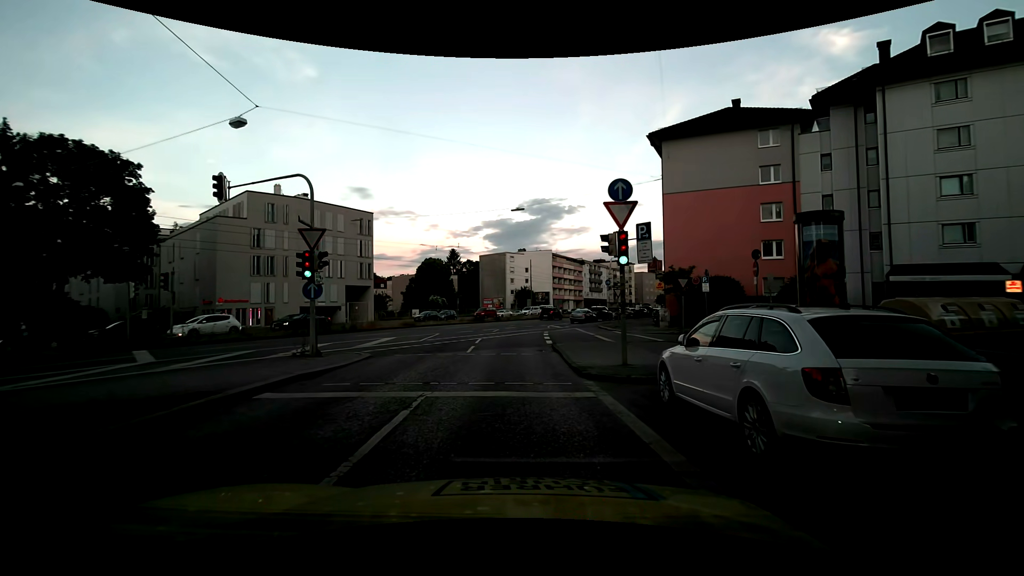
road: secondary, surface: asphalt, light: Day
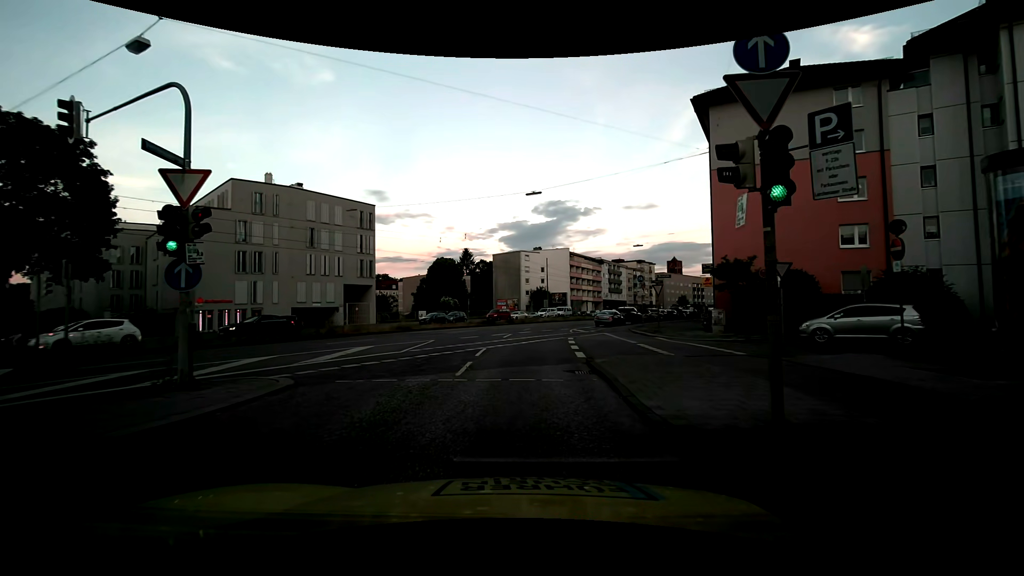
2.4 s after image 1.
(-0.3, +6.7) m; -3°
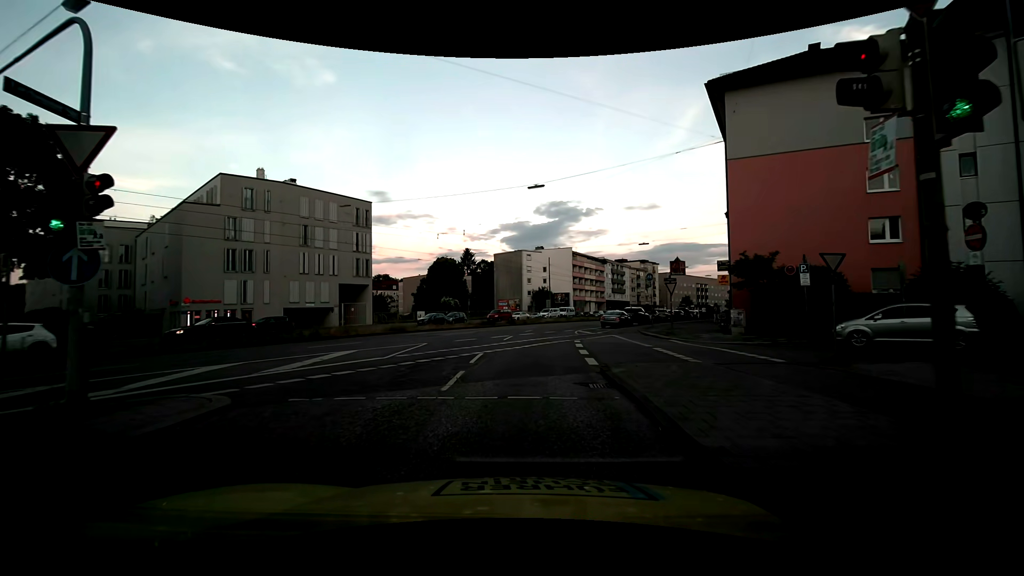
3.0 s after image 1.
(0.0, +2.2) m; -2°
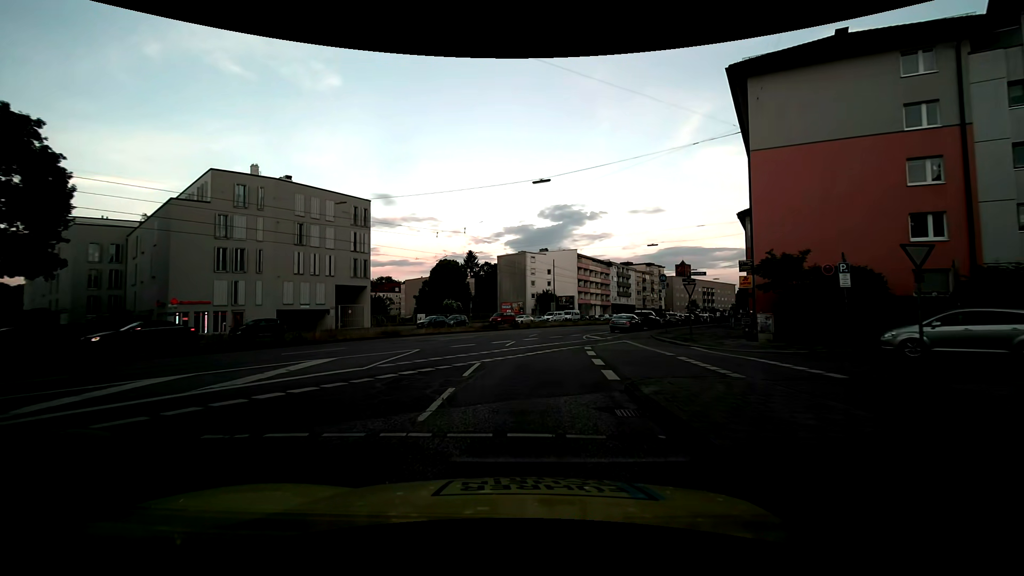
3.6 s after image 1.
(0.0, +2.4) m; 0°
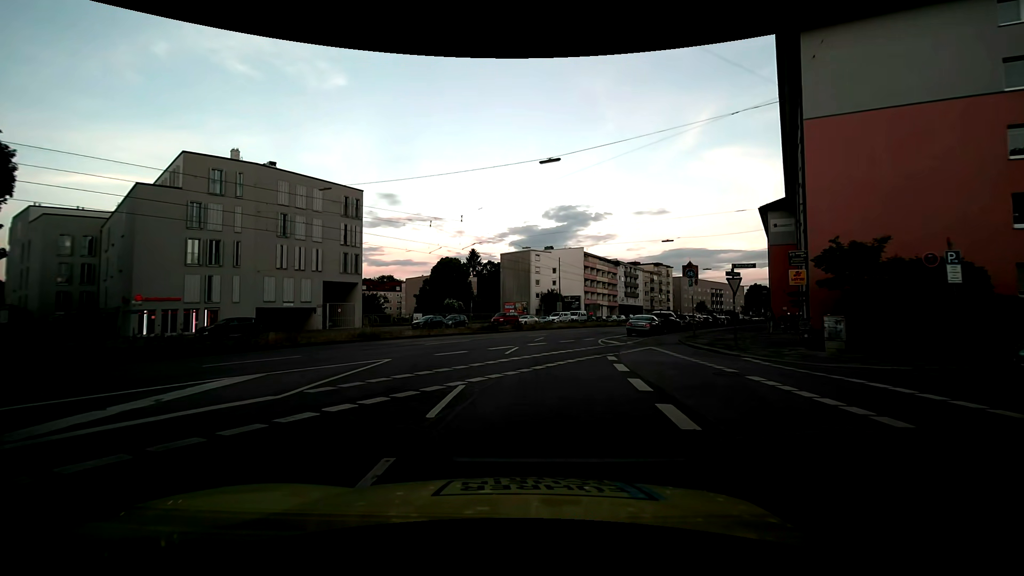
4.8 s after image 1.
(0.0, +4.6) m; +1°
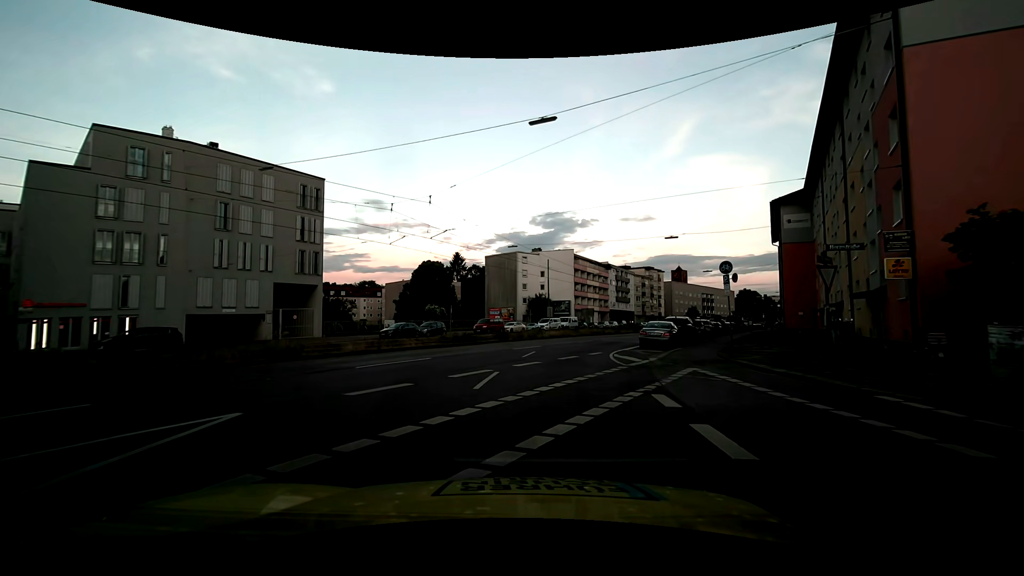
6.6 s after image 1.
(-0.1, +7.0) m; -1°
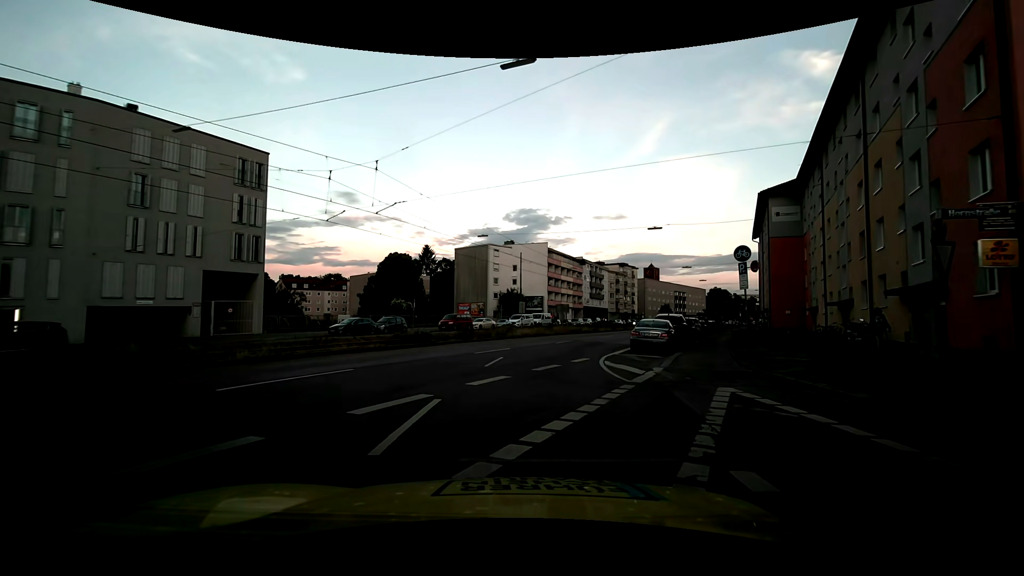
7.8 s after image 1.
(+0.2, +4.8) m; +5°
